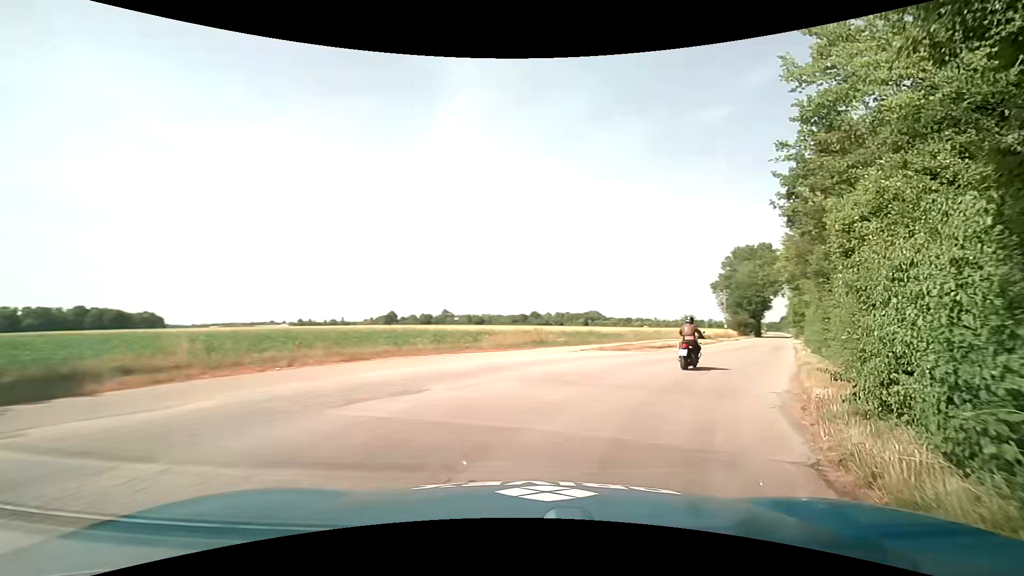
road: tertiary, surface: asphalt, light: Day
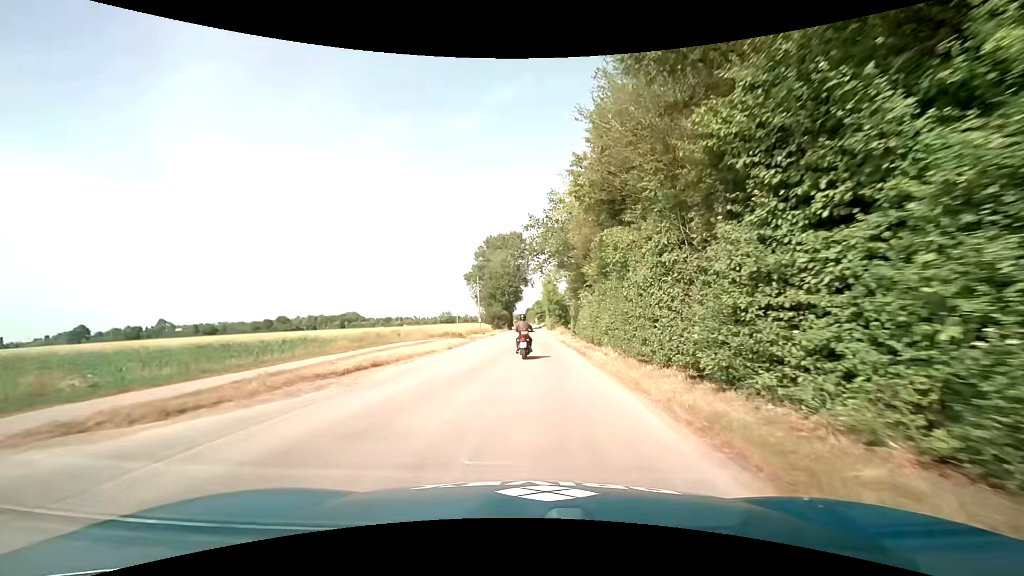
(+6.1, +16.2) m; +29°
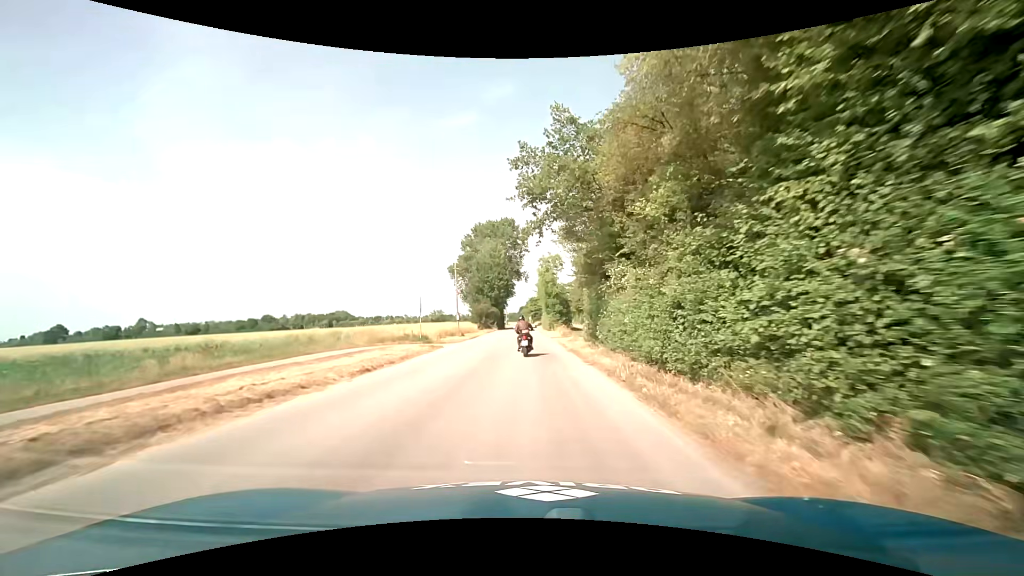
(+0.1, +13.1) m; +1°
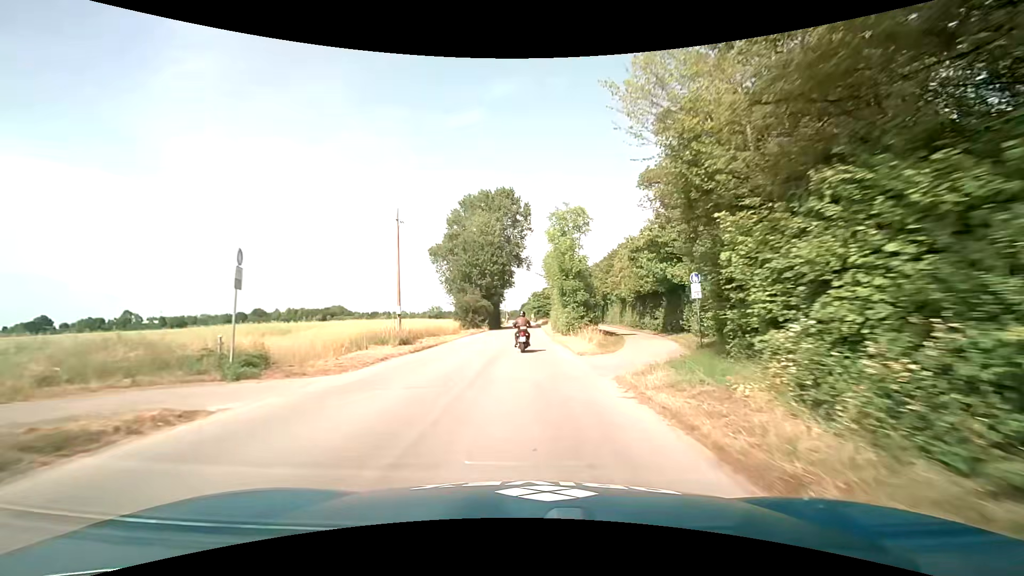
(+0.1, +20.8) m; 0°
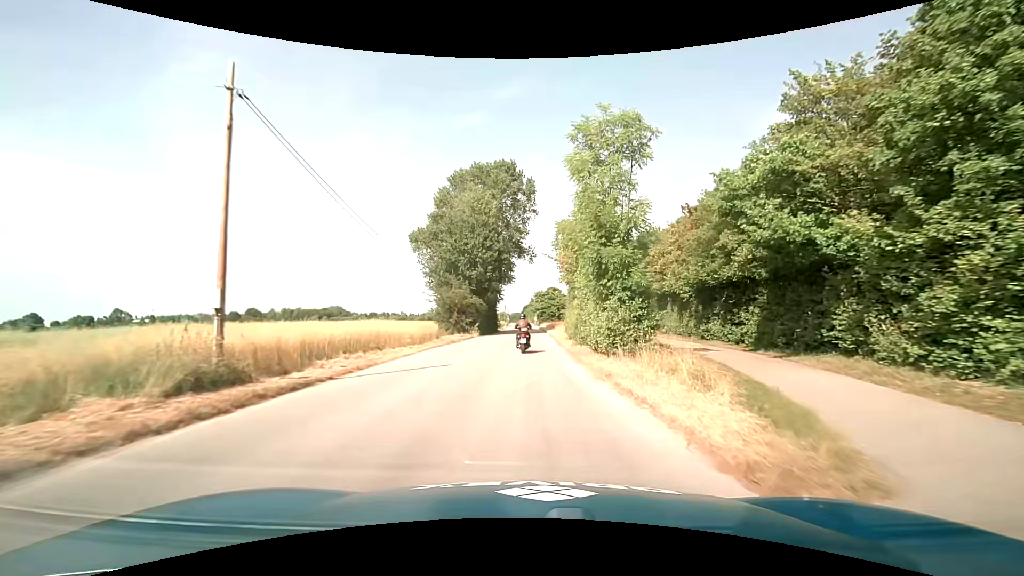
(0.0, +14.1) m; 0°
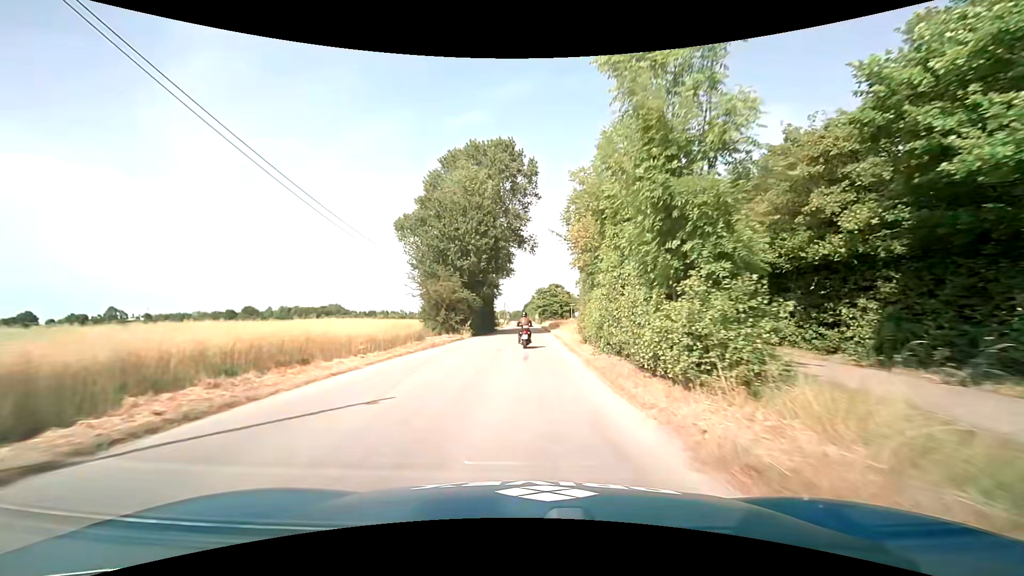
(+0.1, +7.1) m; 0°
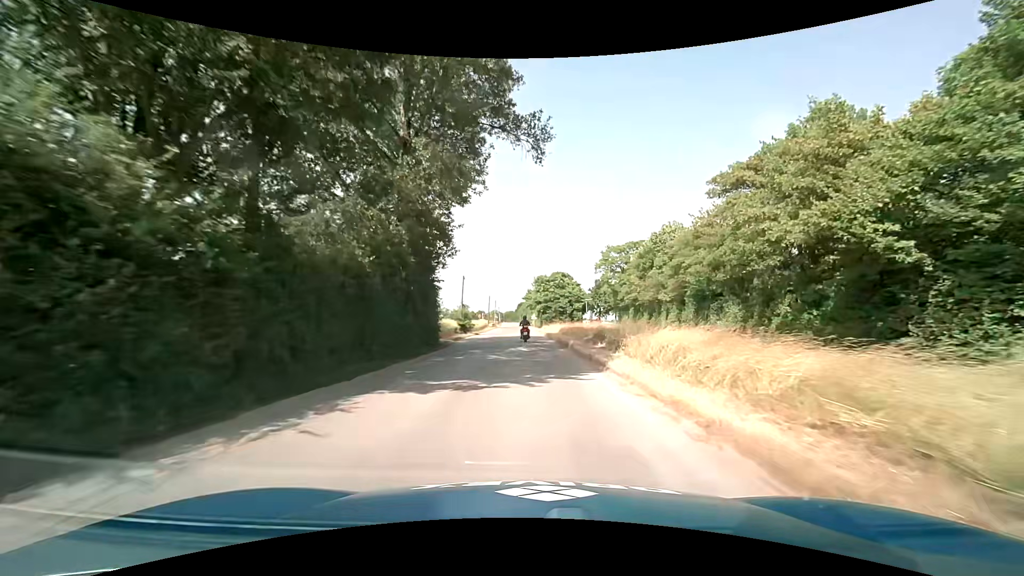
(0.0, +36.6) m; +1°
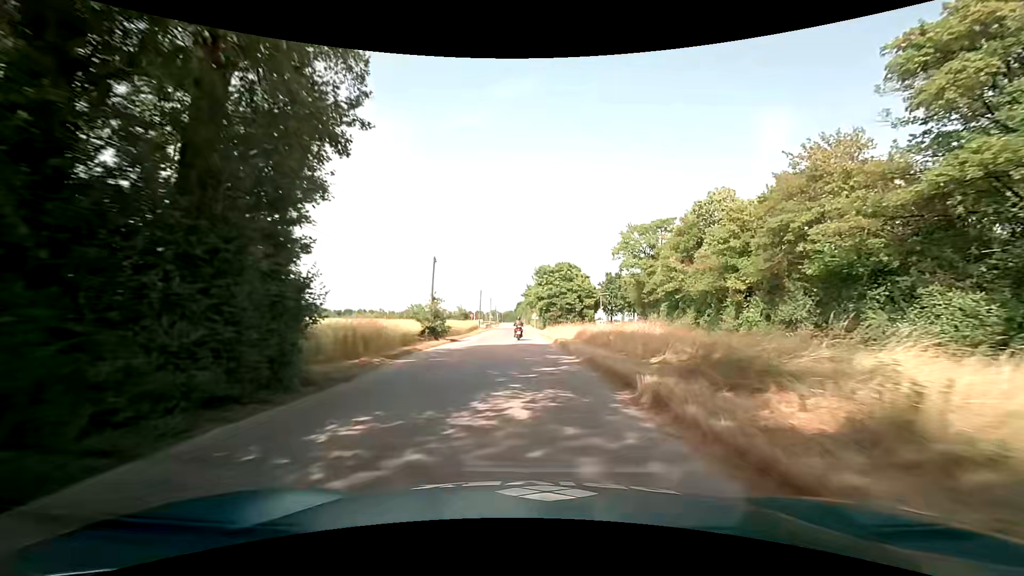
(0.0, +15.3) m; 0°
(0, +10) (0, +20) (0, +30) (-1, +40) (-1, +50) (-1, +60) (-2, +70) (-2, +80) (-2, +90) (-3, +100) m
